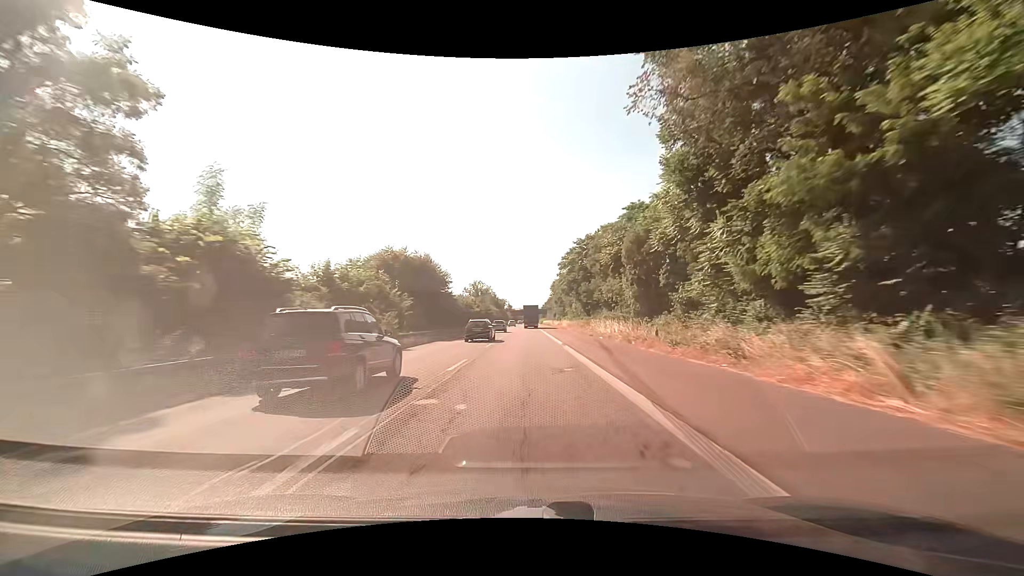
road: trunk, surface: asphalt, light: Day
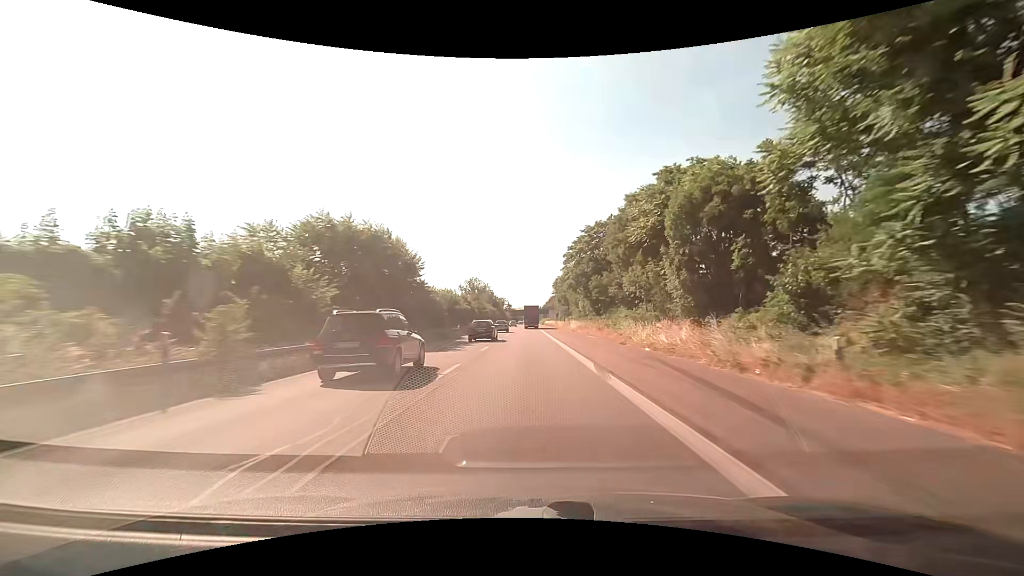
(0.0, +13.9) m; 0°
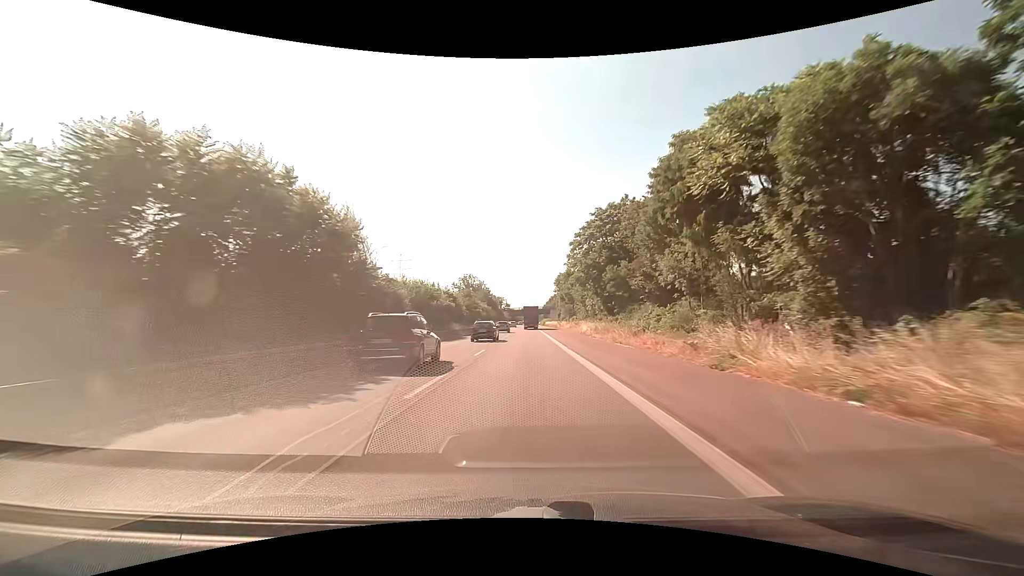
(0.0, +13.9) m; 0°
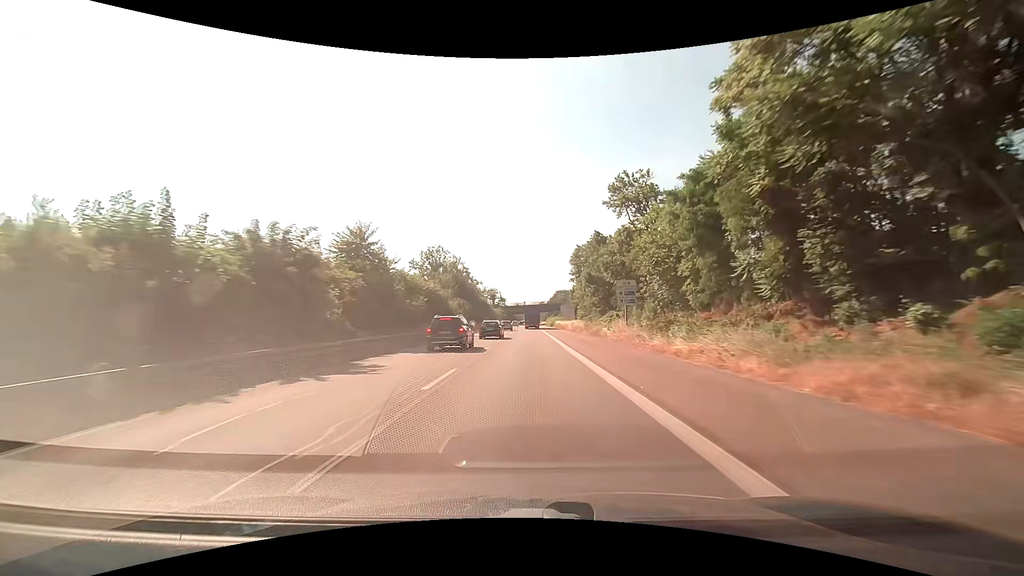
(-0.3, +56.3) m; 0°
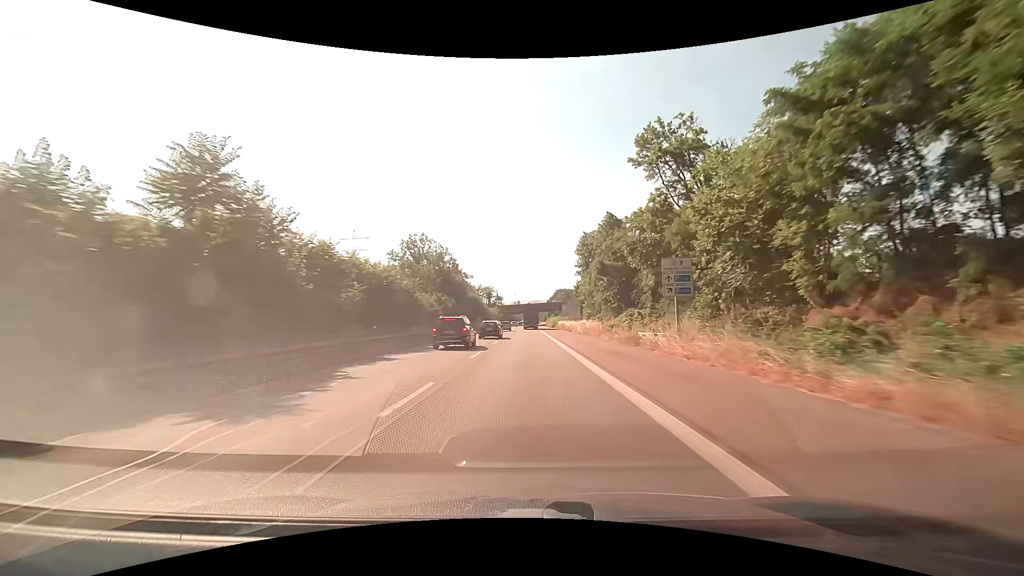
(0.0, +14.3) m; 0°
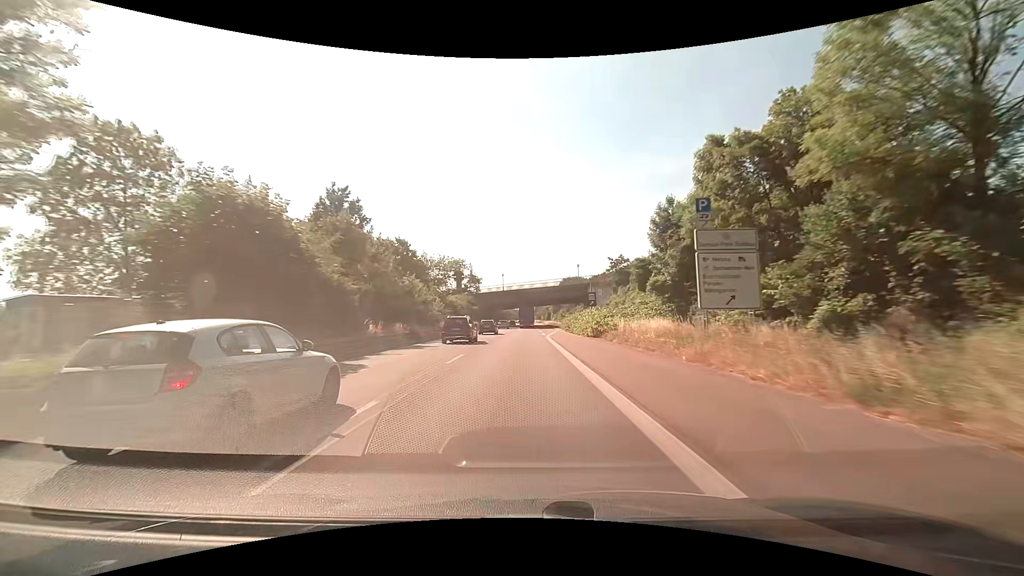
(+0.4, +71.7) m; 0°
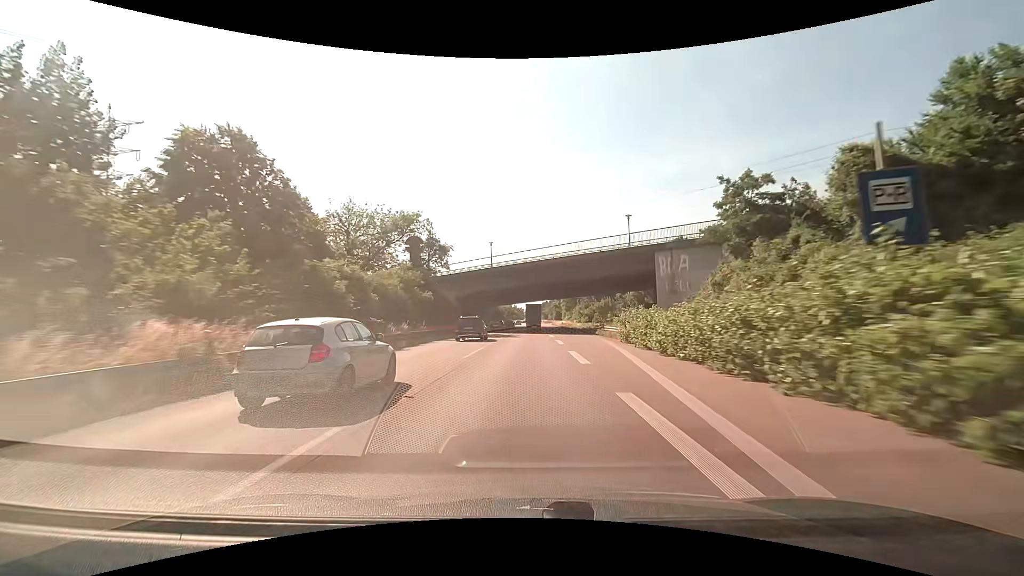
(-0.3, +42.6) m; -1°
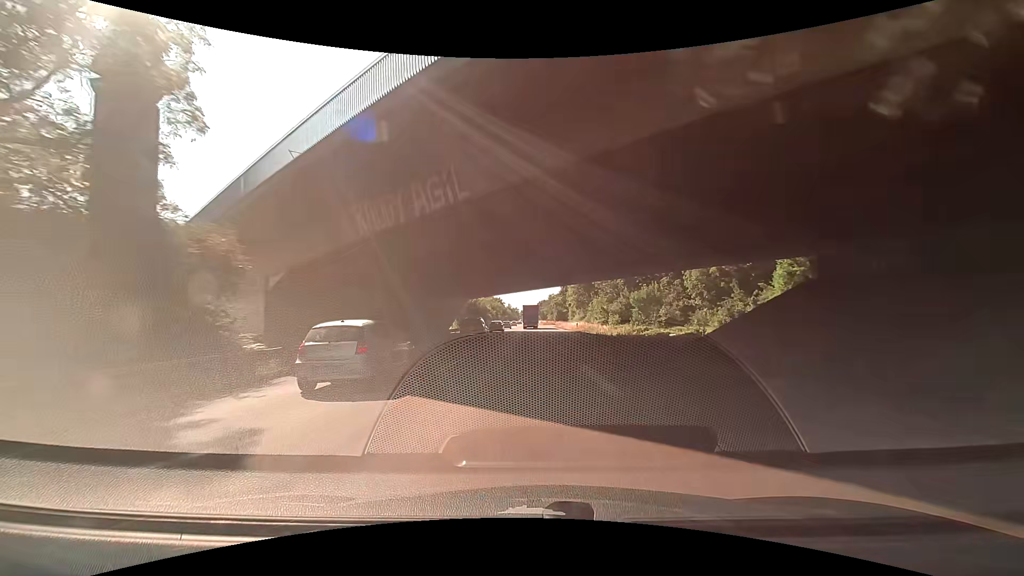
(+0.4, +42.3) m; +1°
(0, +10) (0, +20) (0, +30) (-1, +40) (-1, +50) (-2, +60) (-2, +70) (-2, +80) (-2, +90) (-2, +100) m
